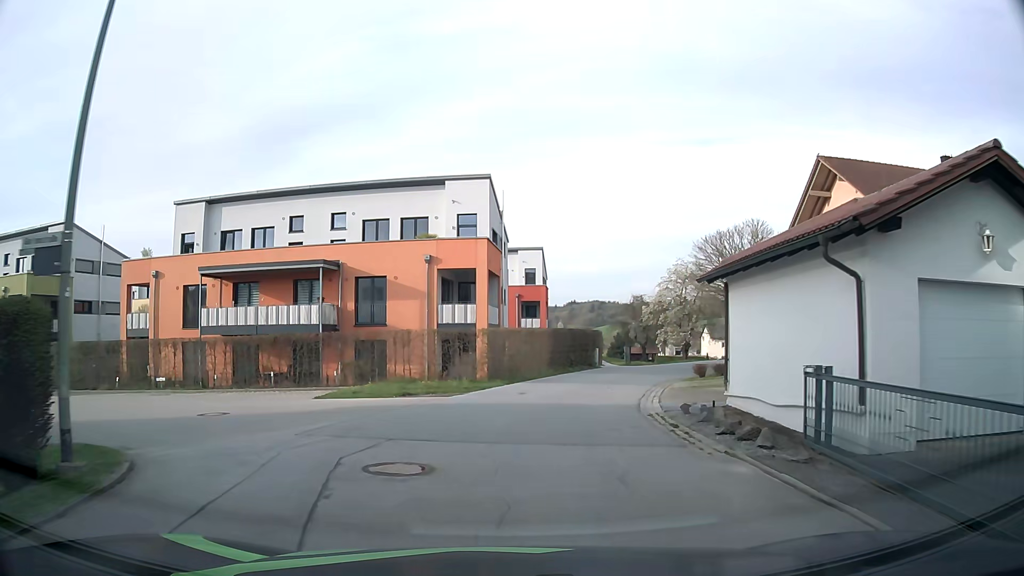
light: Day
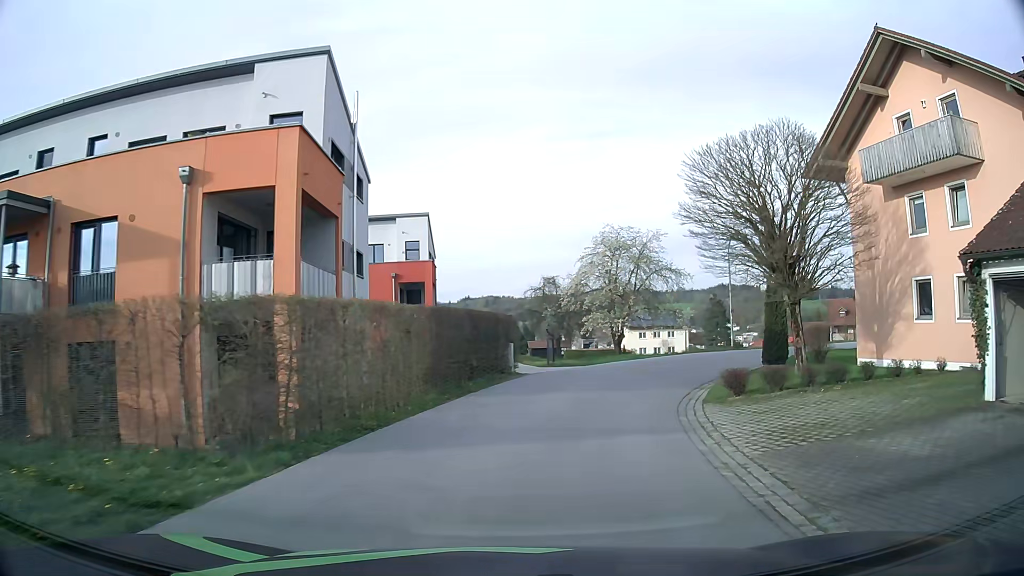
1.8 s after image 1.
(+1.2, +15.8) m; +9°
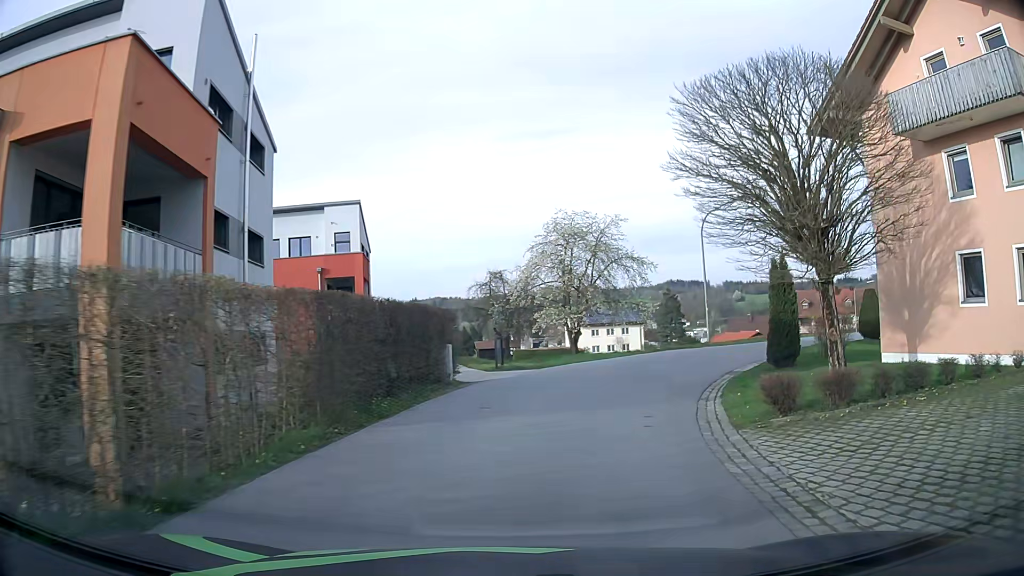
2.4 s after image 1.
(+0.2, +5.4) m; +4°
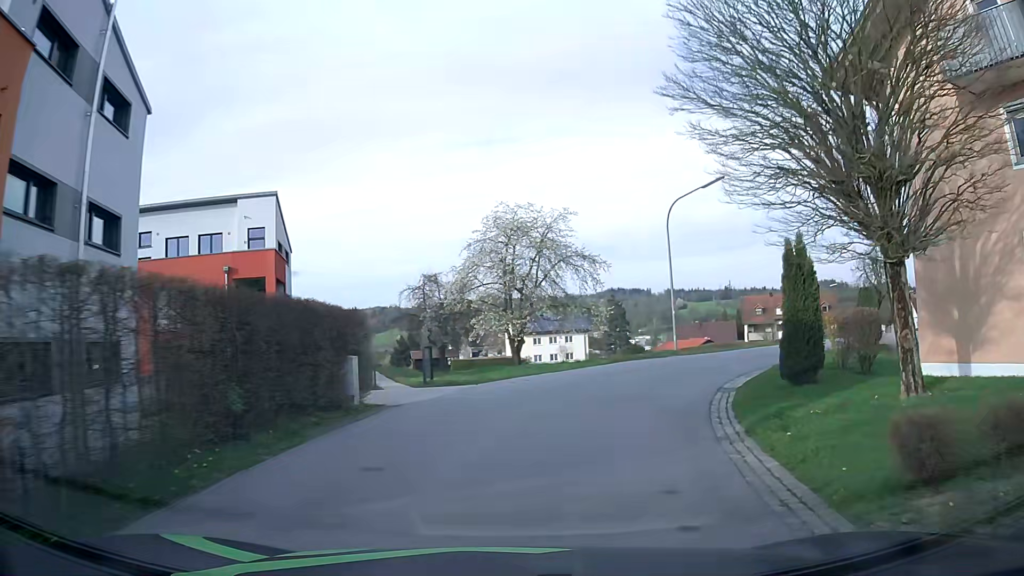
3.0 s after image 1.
(+0.2, +5.3) m; +5°
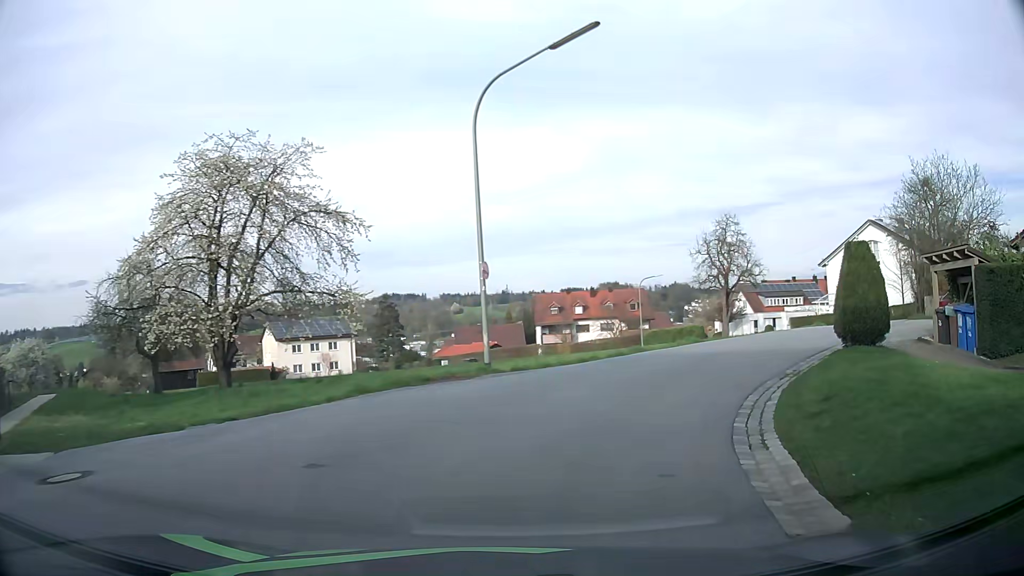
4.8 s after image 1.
(+2.3, +14.8) m; +20°
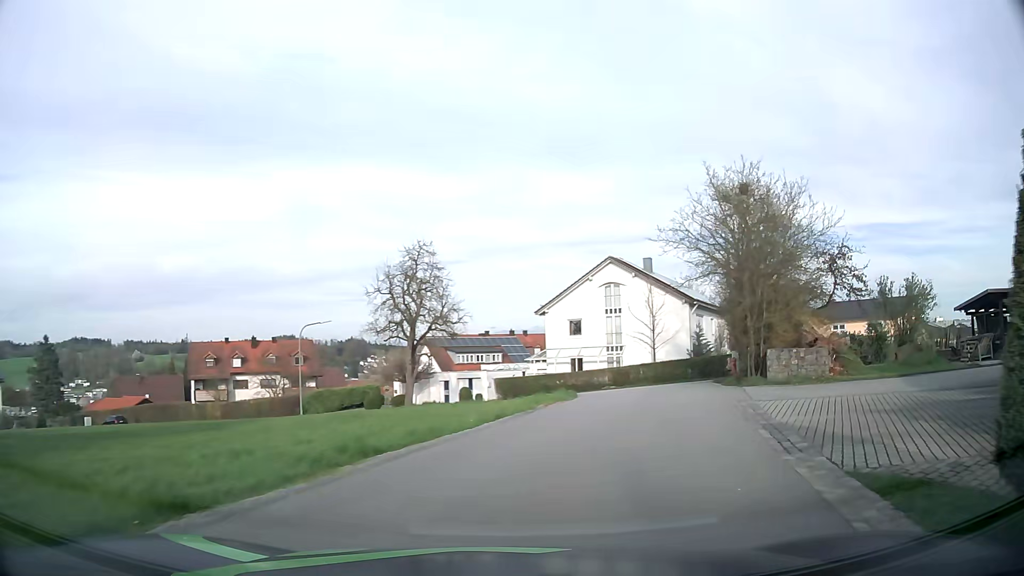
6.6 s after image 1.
(+3.0, +13.7) m; +27°
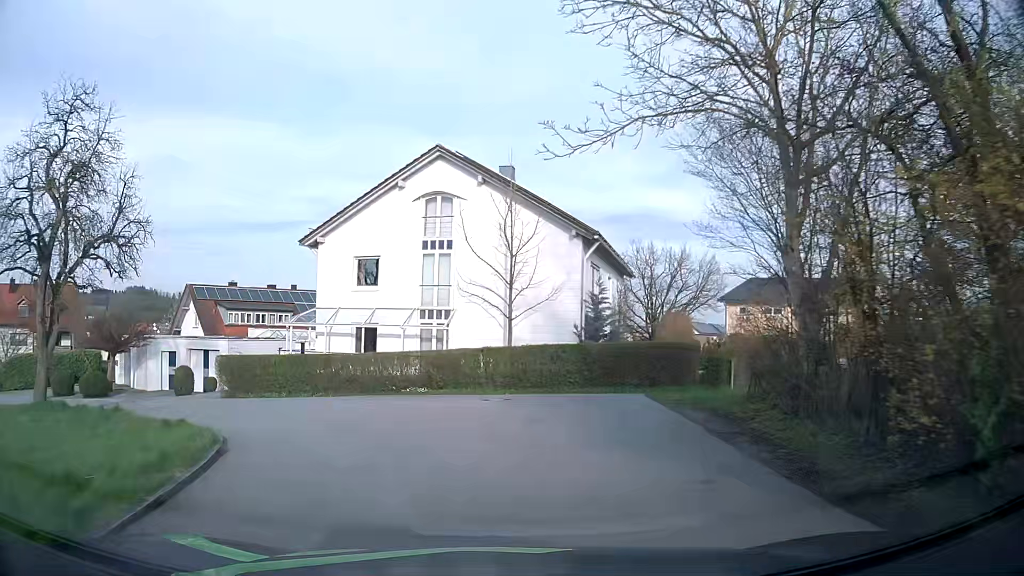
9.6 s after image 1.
(+3.9, +22.1) m; +12°
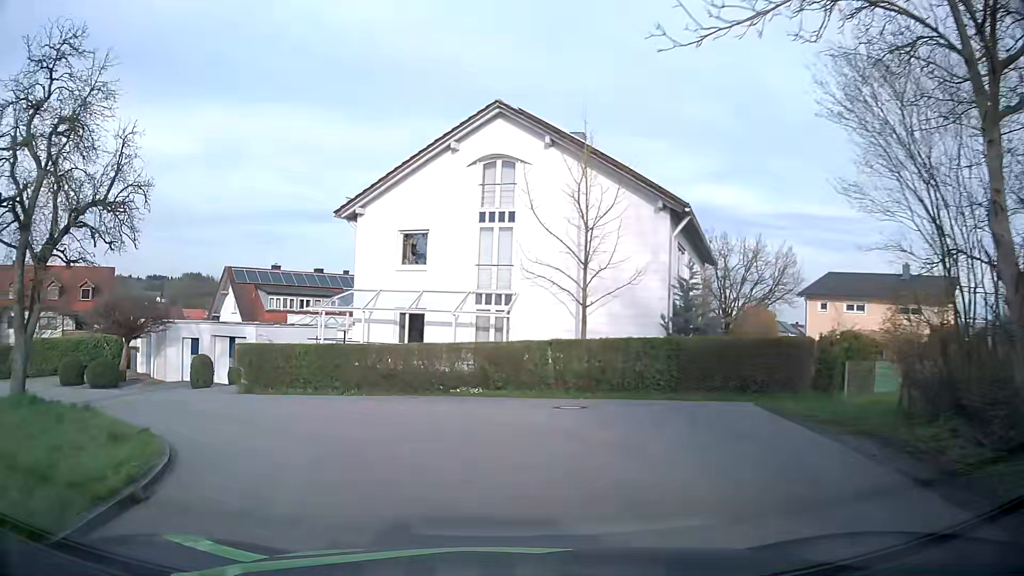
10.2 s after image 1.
(-0.2, +4.2) m; -5°
(-2, +10) (-8, +18) (-17, +22) (-26, +25) (-36, +28) (-45, +31) (-55, +34) (-64, +38) (-73, +42) (-82, +46) m
